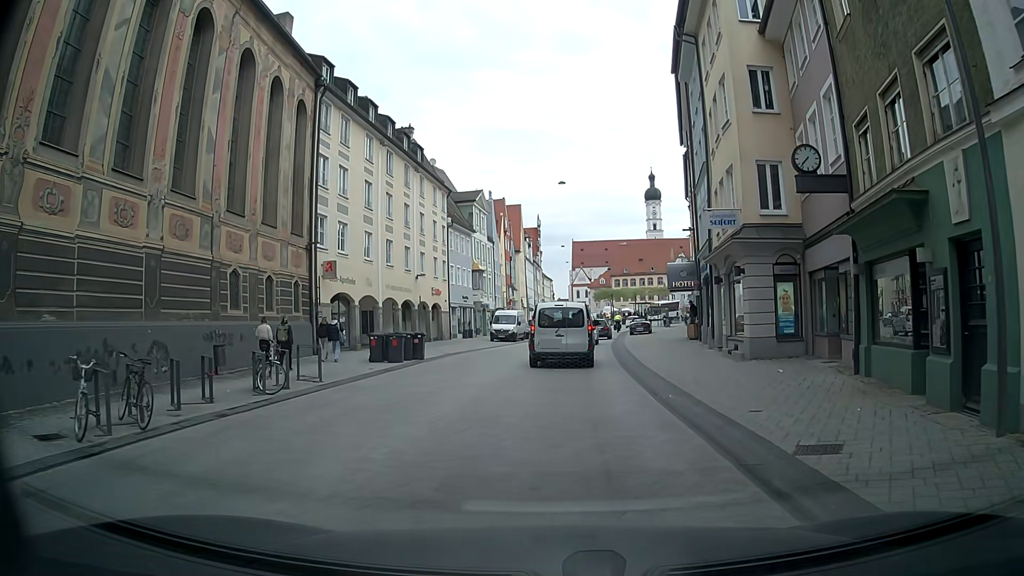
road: secondary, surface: asphalt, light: Day
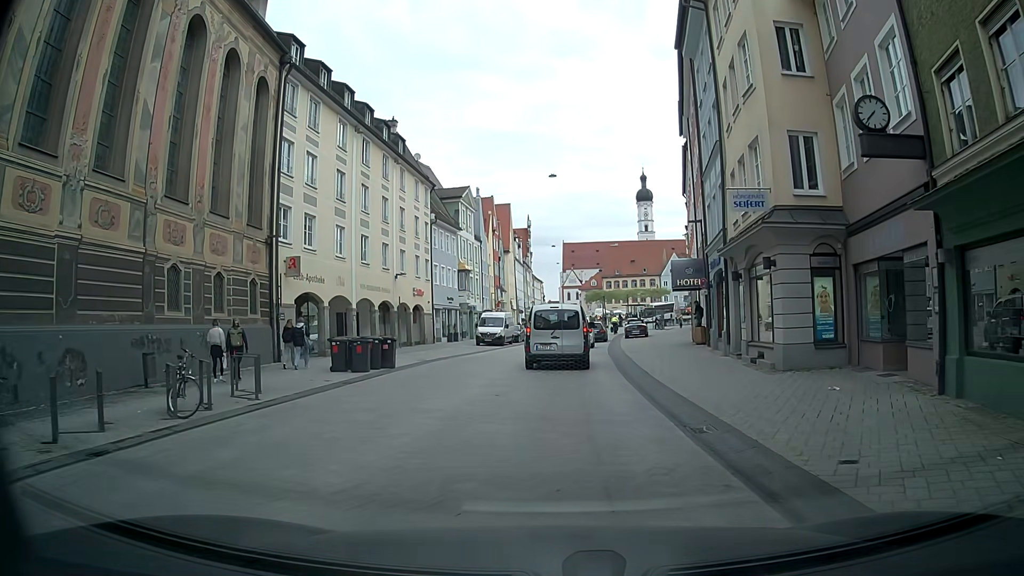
(0.0, +3.4) m; +2°
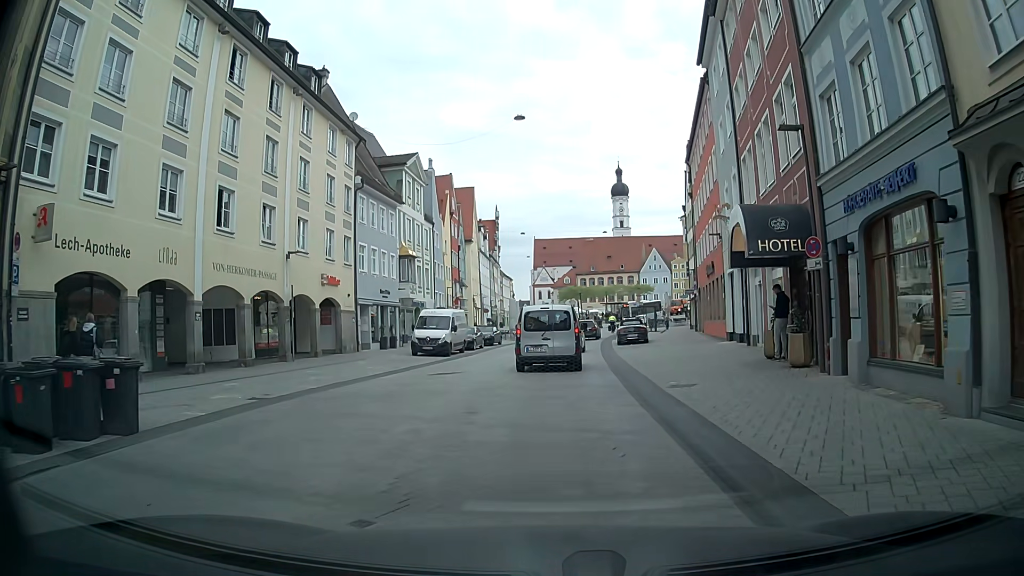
(-0.1, +14.0) m; +1°
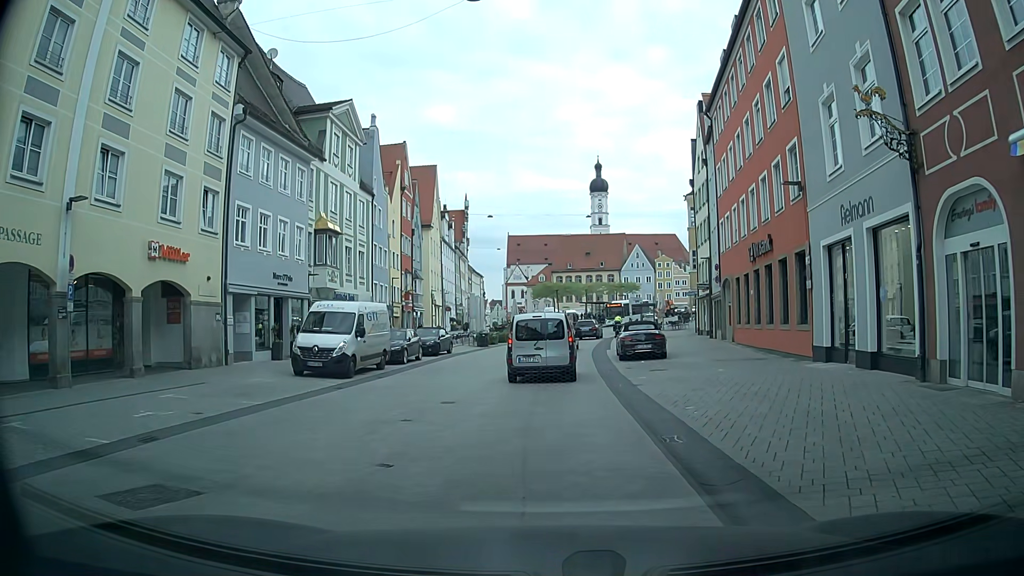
(+0.4, +13.6) m; +3°
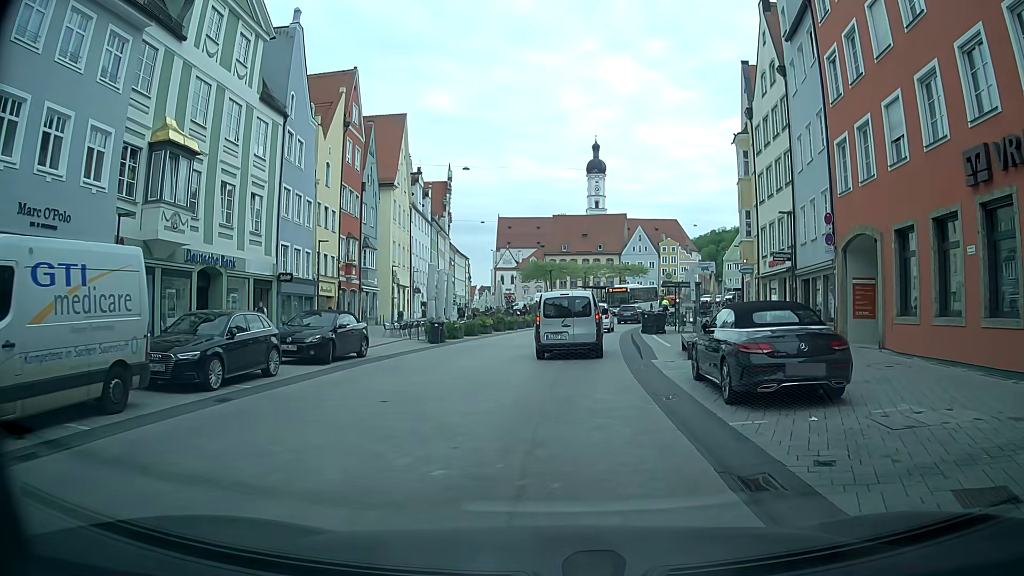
(+0.1, +16.2) m; +1°
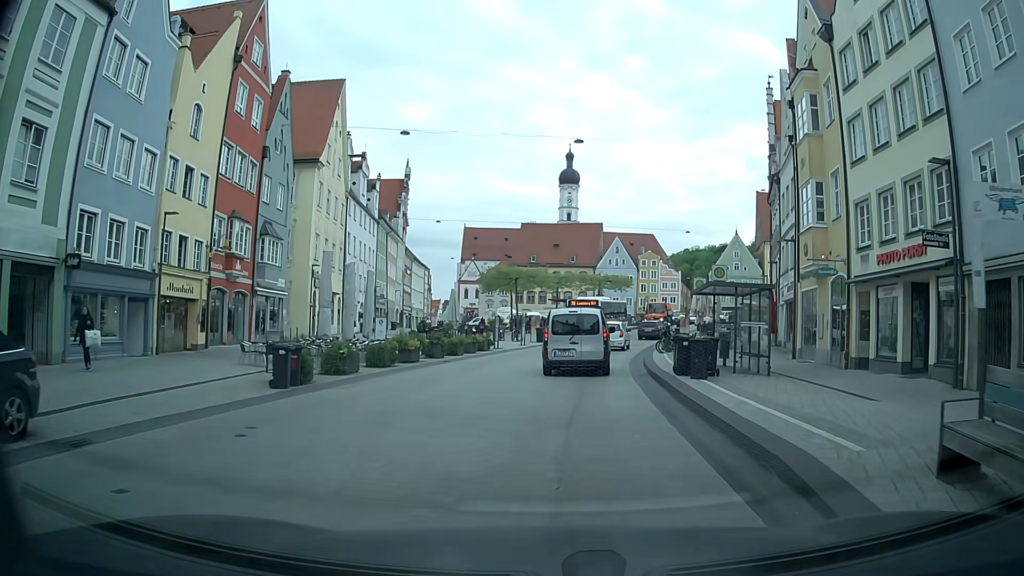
(+0.2, +14.1) m; +1°
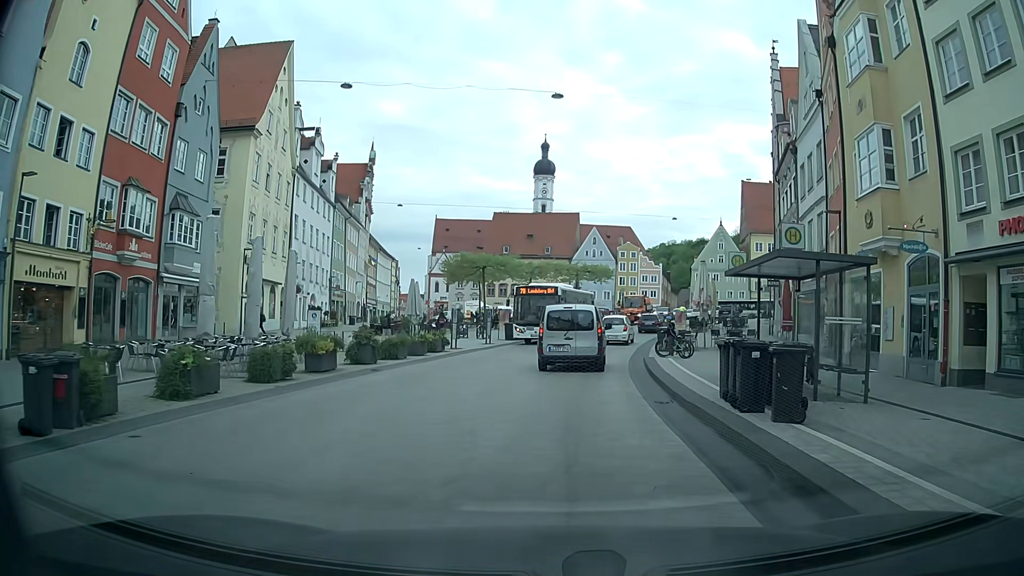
(+0.1, +7.3) m; -1°
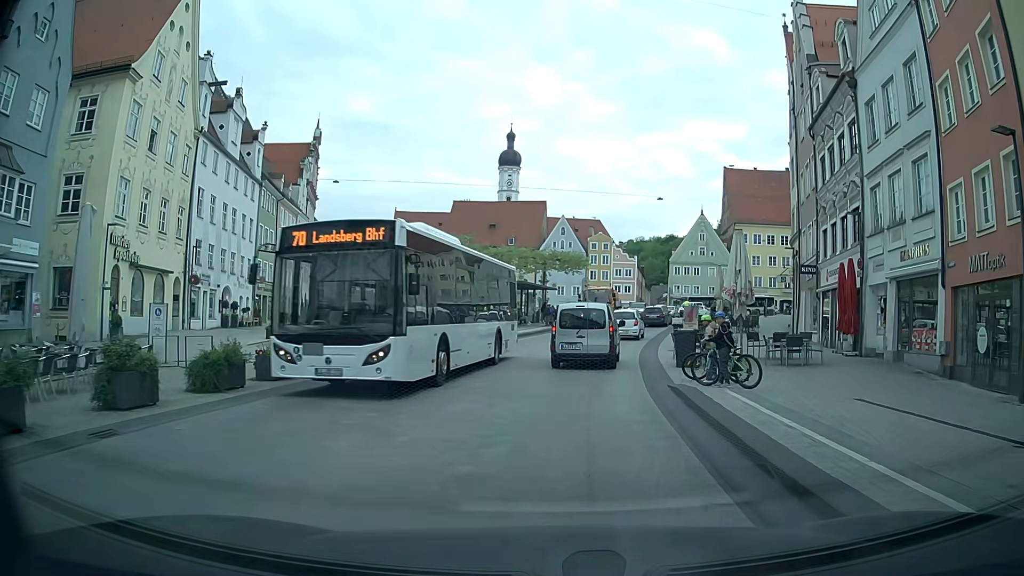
(+0.5, +11.3) m; +4°
